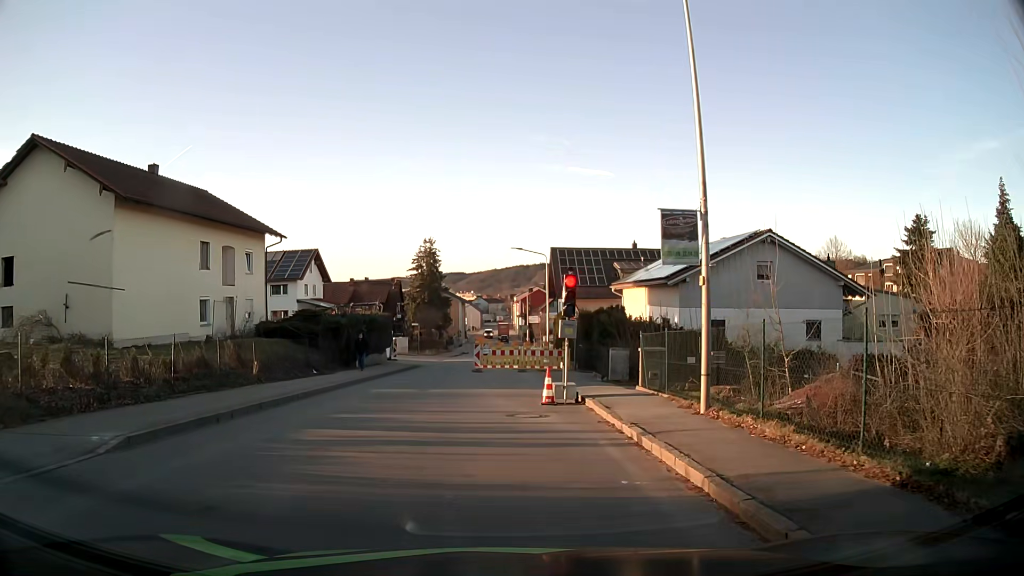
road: tertiary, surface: asphalt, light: Day
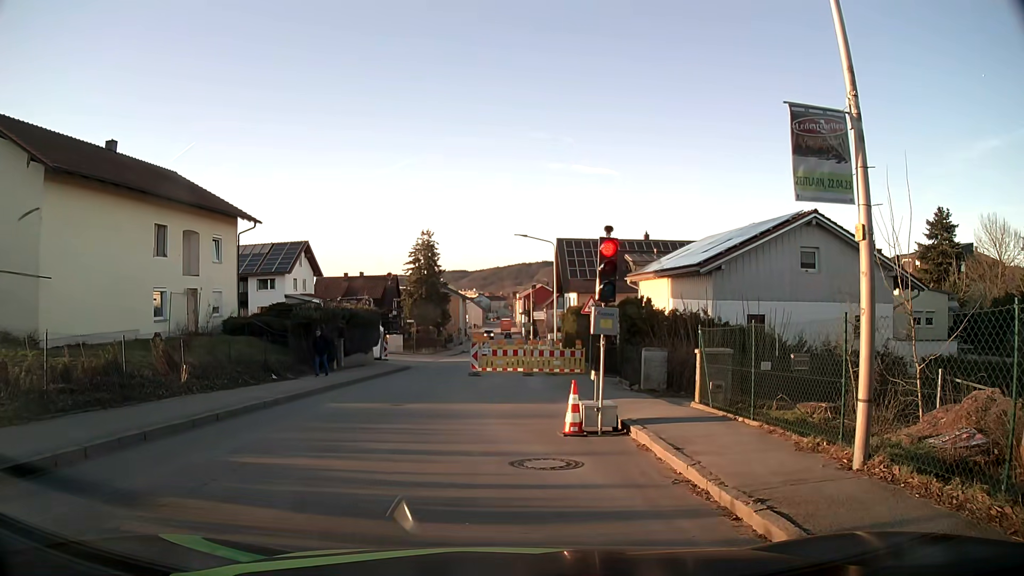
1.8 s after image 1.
(0.0, +4.7) m; -1°
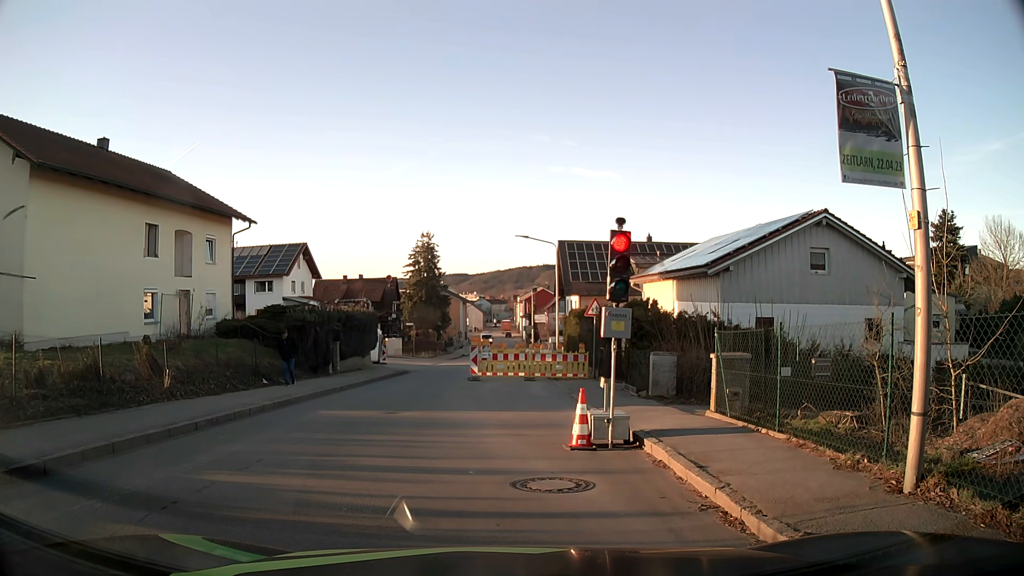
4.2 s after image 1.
(0.0, +0.9) m; 0°
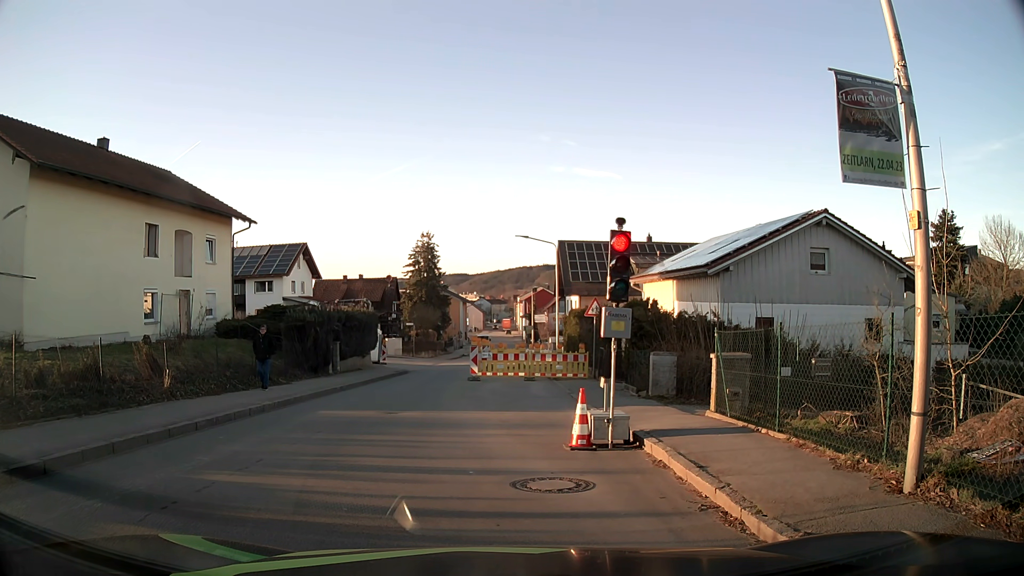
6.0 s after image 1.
(0.0, 0.0) m; 0°
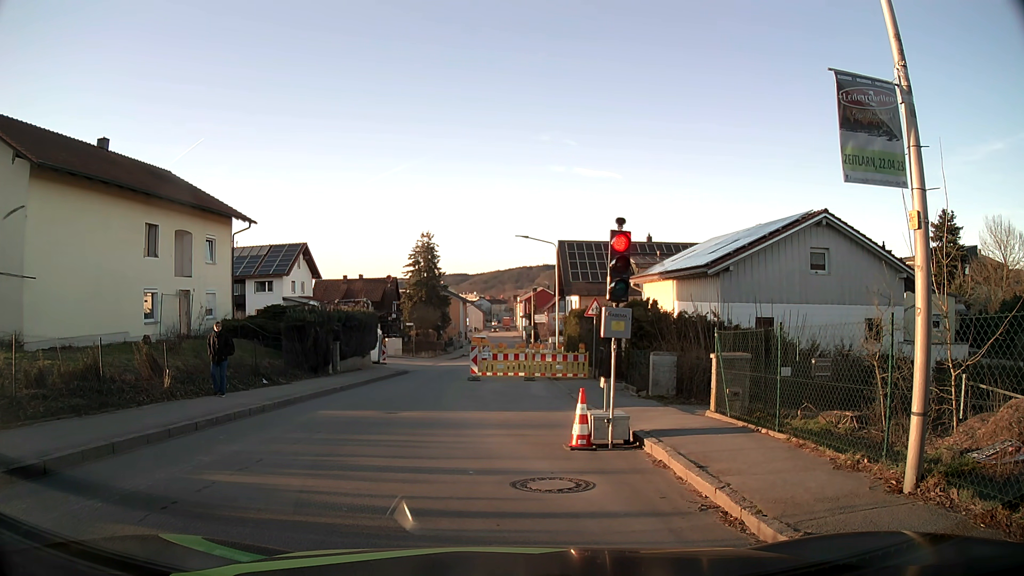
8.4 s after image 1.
(0.0, 0.0) m; 0°
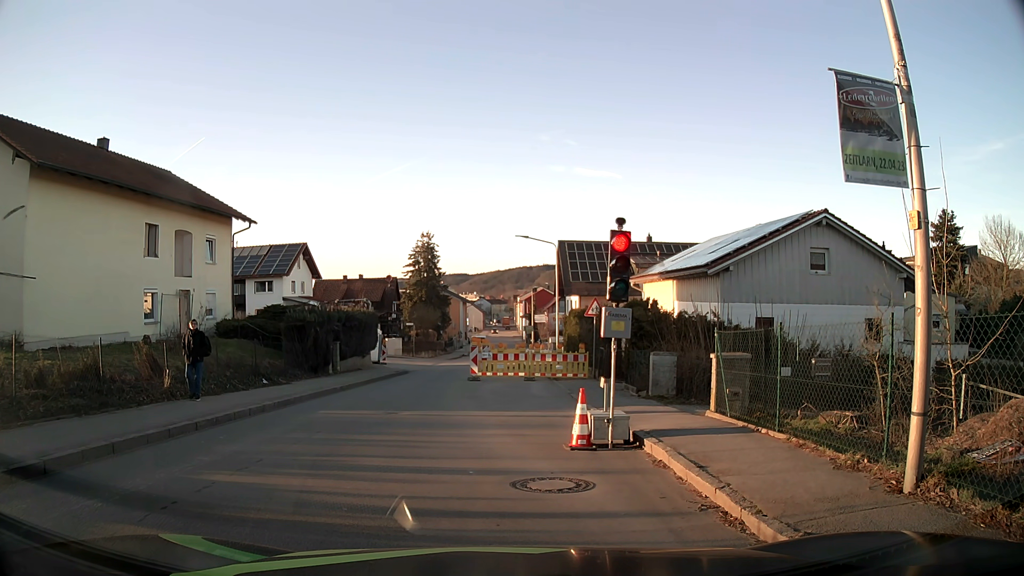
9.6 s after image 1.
(0.0, 0.0) m; 0°
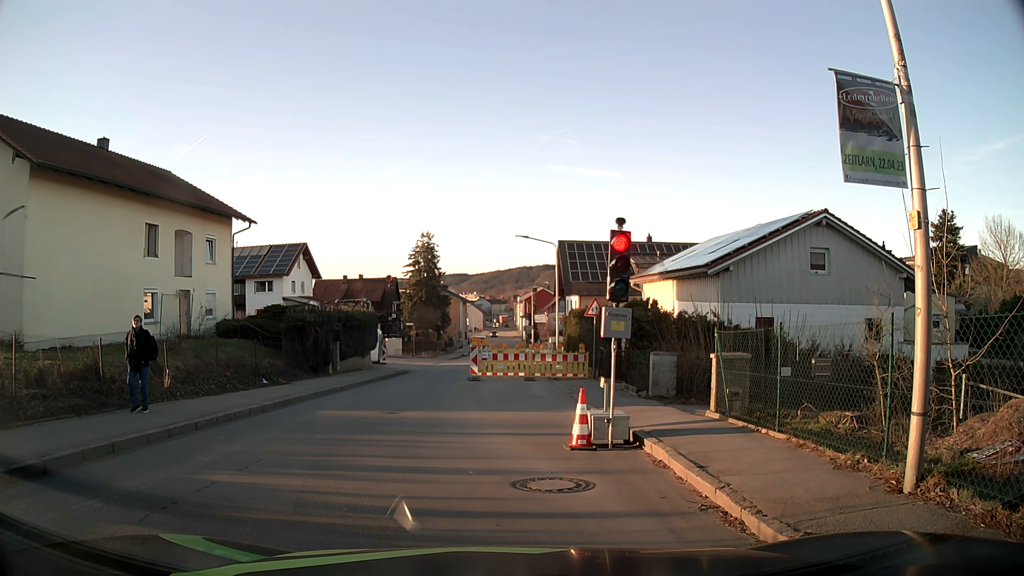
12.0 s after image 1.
(0.0, 0.0) m; 0°
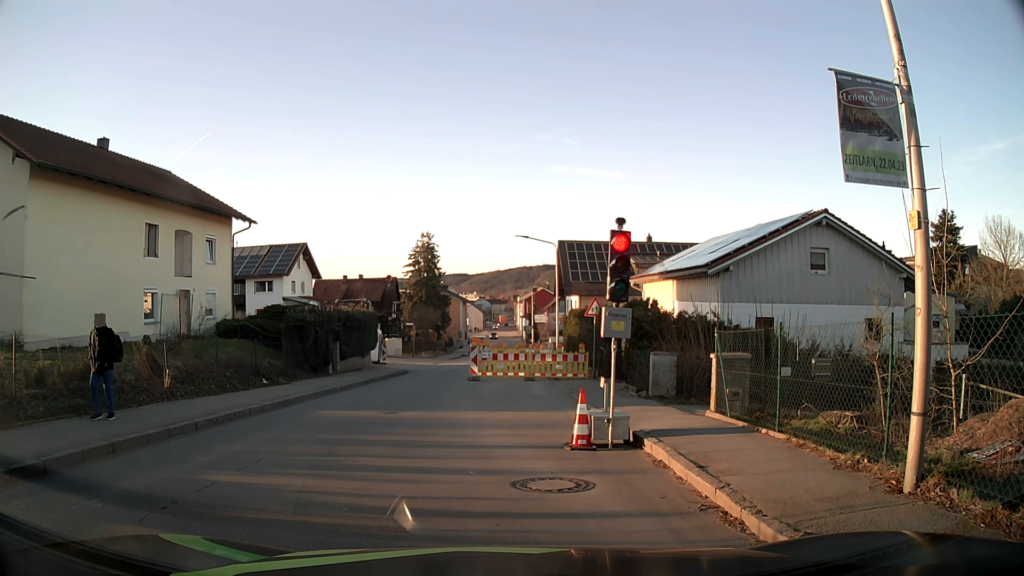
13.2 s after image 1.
(0.0, 0.0) m; 0°
(-2, +10) (-3, +20) (-3, +30) (-3, +40) (-3, +50) (-2, +60) (-1, +70) (0, +80) (+1, +90) (+1, +100) m
